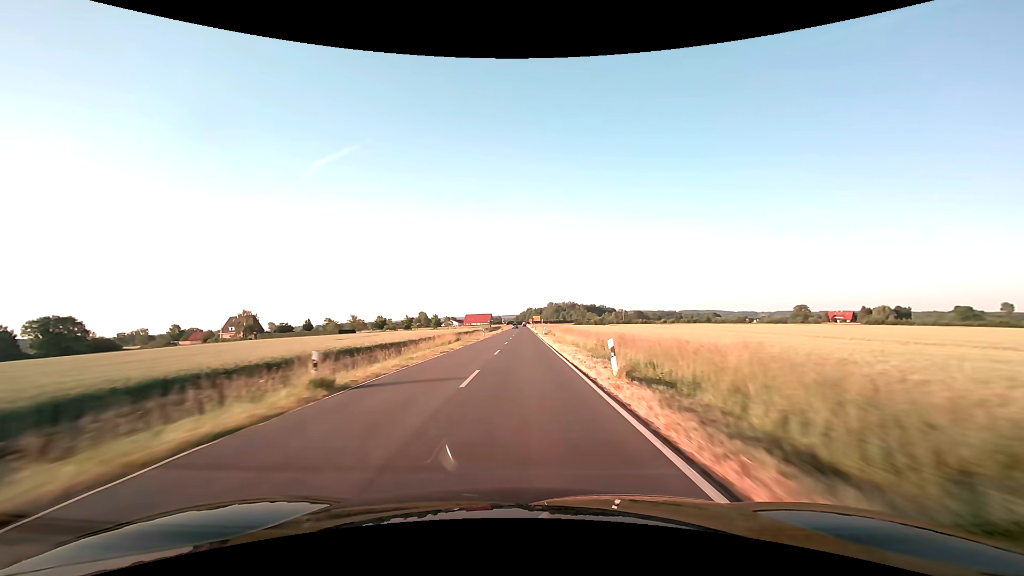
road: secondary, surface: asphalt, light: Day
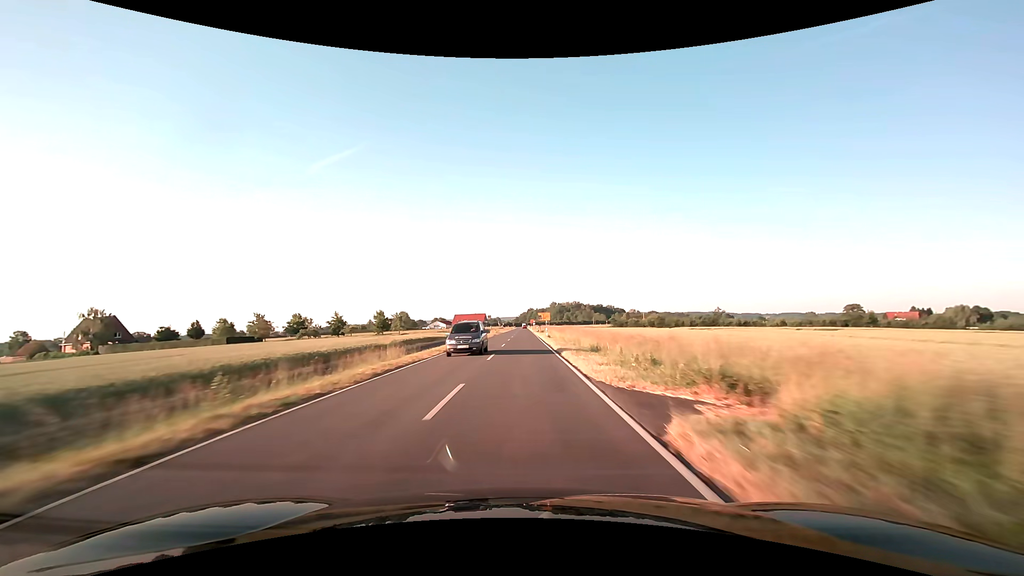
(+0.2, +63.6) m; 0°
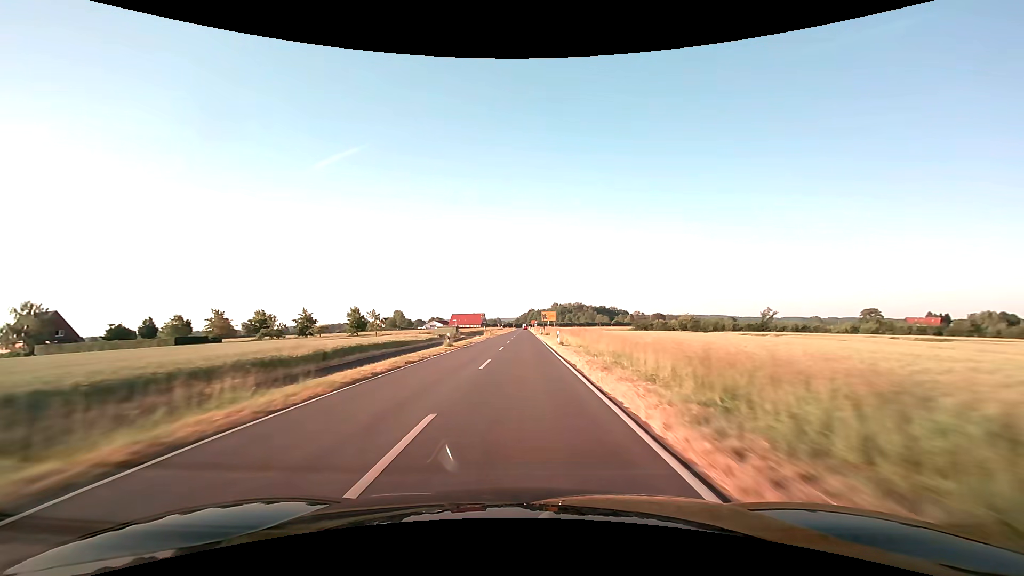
(0.0, +15.9) m; 0°
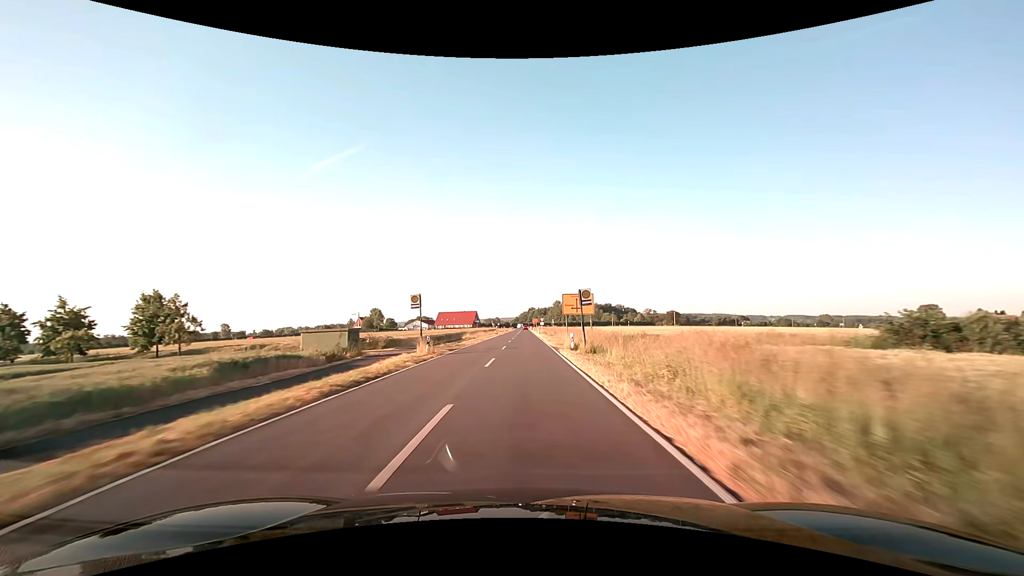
(+0.1, +47.4) m; 0°
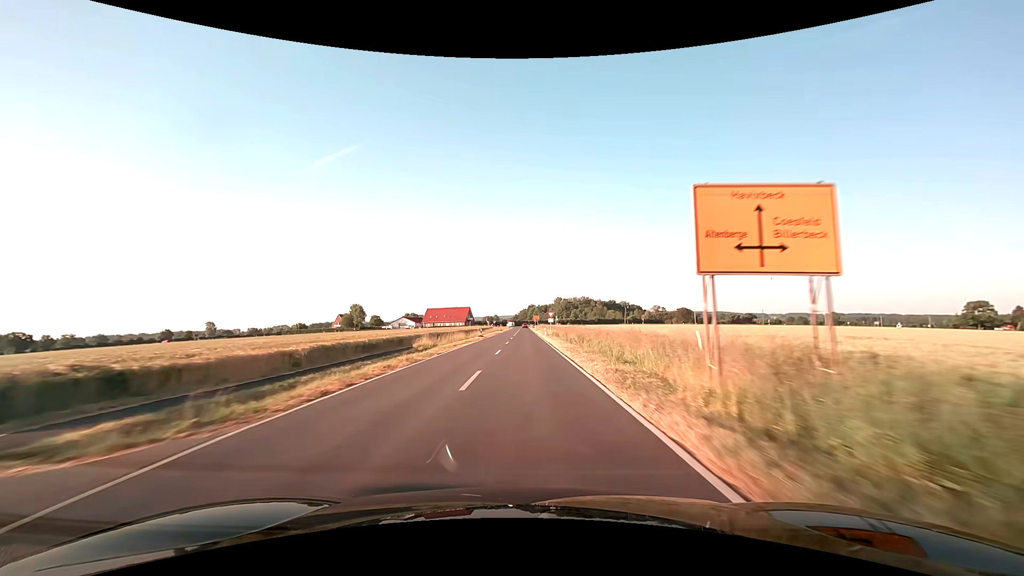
(+0.1, +30.4) m; 0°
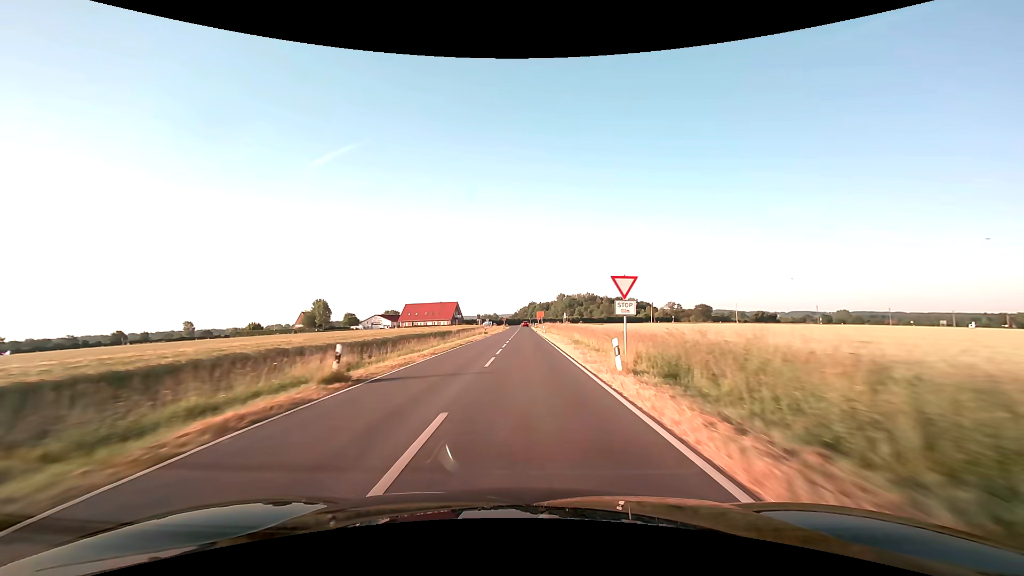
(0.0, +42.6) m; 0°
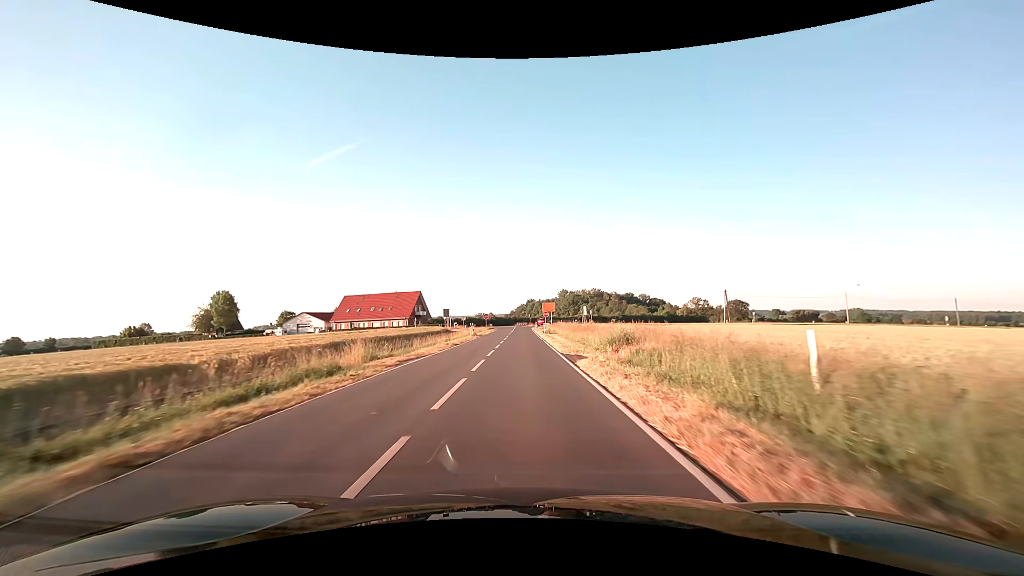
(+0.2, +61.4) m; 0°
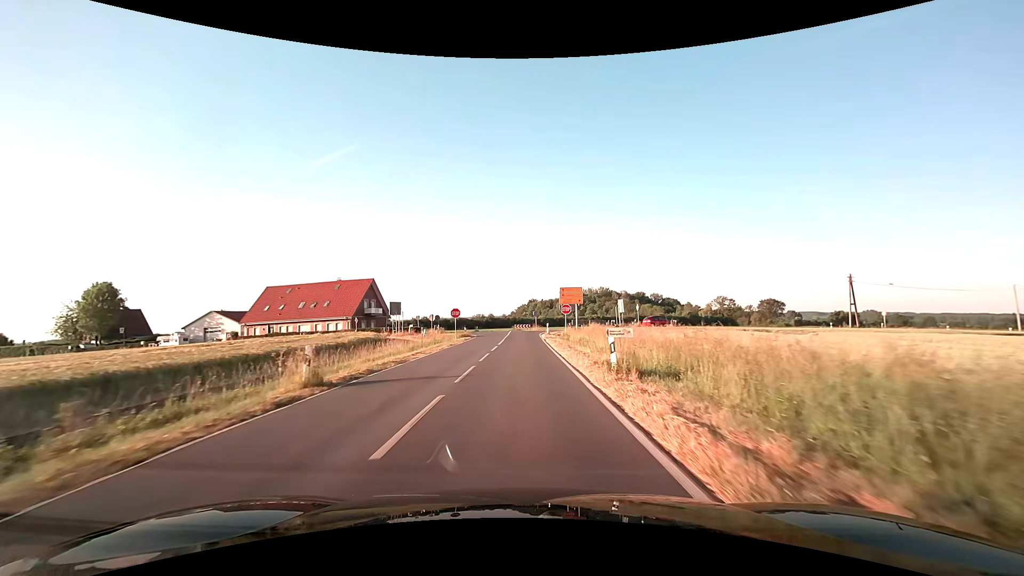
(0.0, +38.7) m; 0°
(0, +10) (0, +20) (0, +30) (0, +40) (0, +50) (0, +60) (-2, +70) (-6, +79) (-11, +88) (-16, +96) m
